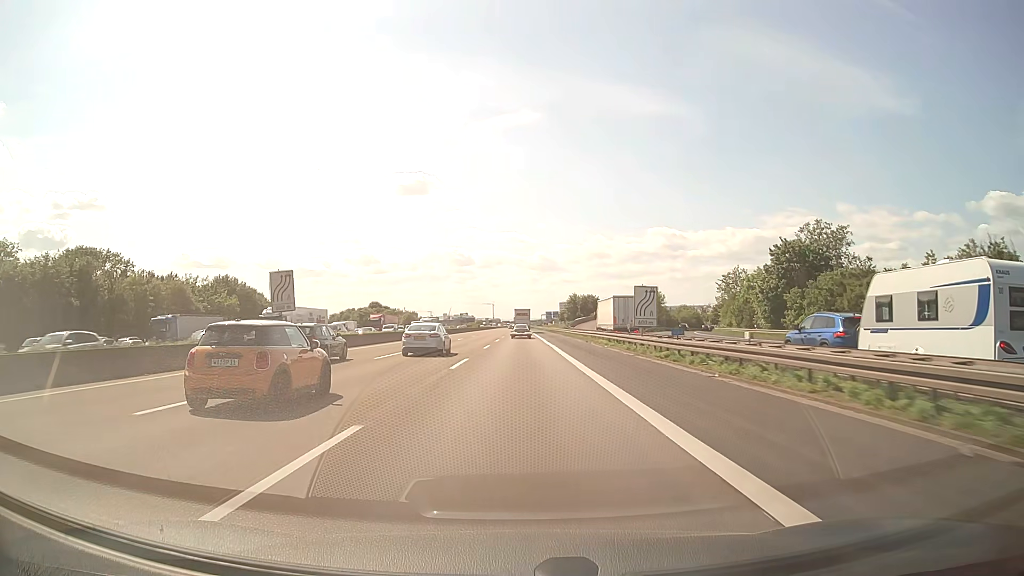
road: motorway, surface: asphalt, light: Day
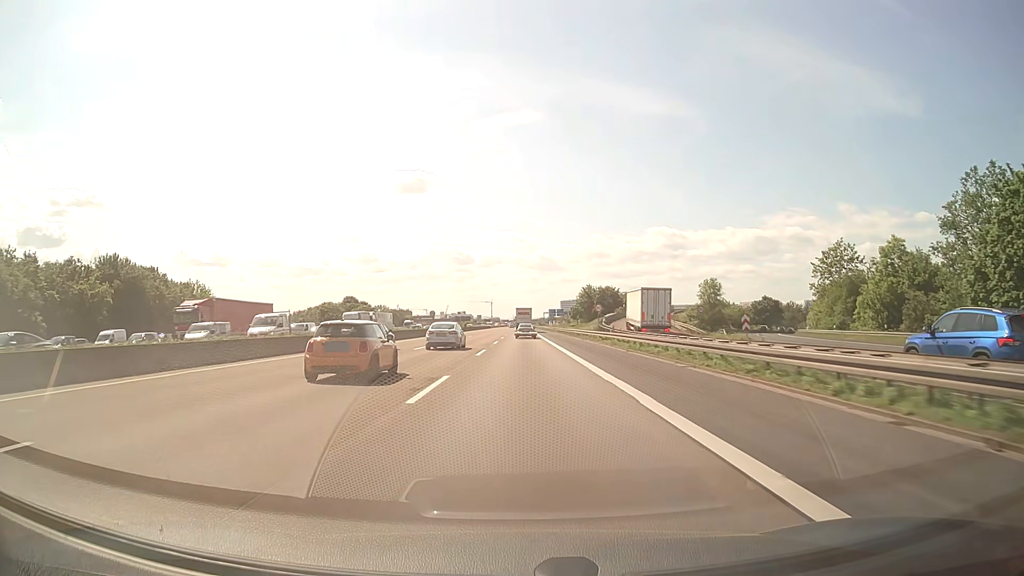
(0.0, +45.1) m; 0°
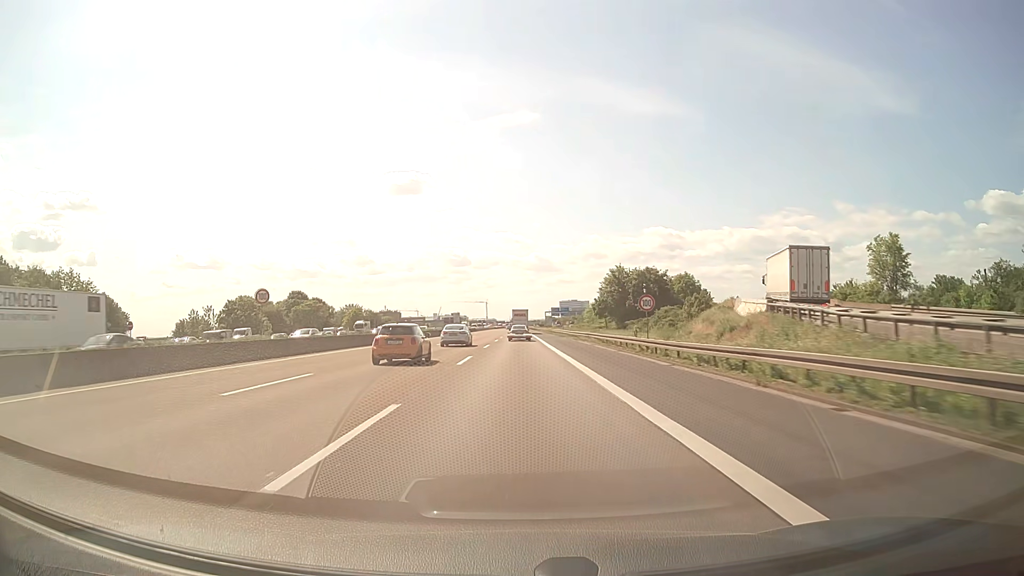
(+0.4, +59.5) m; 0°
(0, +10) (0, +20) (0, +30) (0, +40) (0, +50) (0, +60) (0, +70) (0, +80) (0, +90) (0, +100) m
